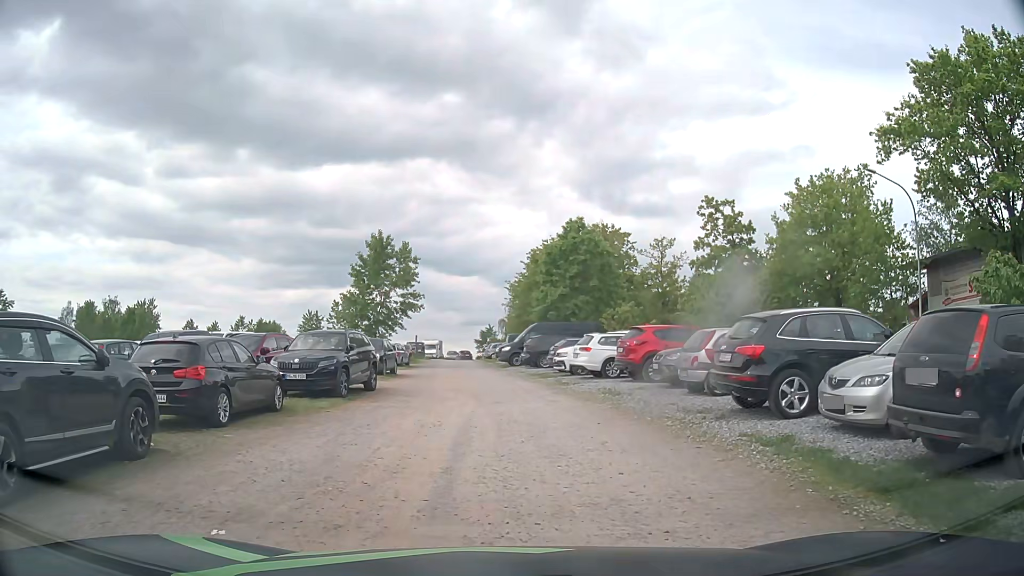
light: Day
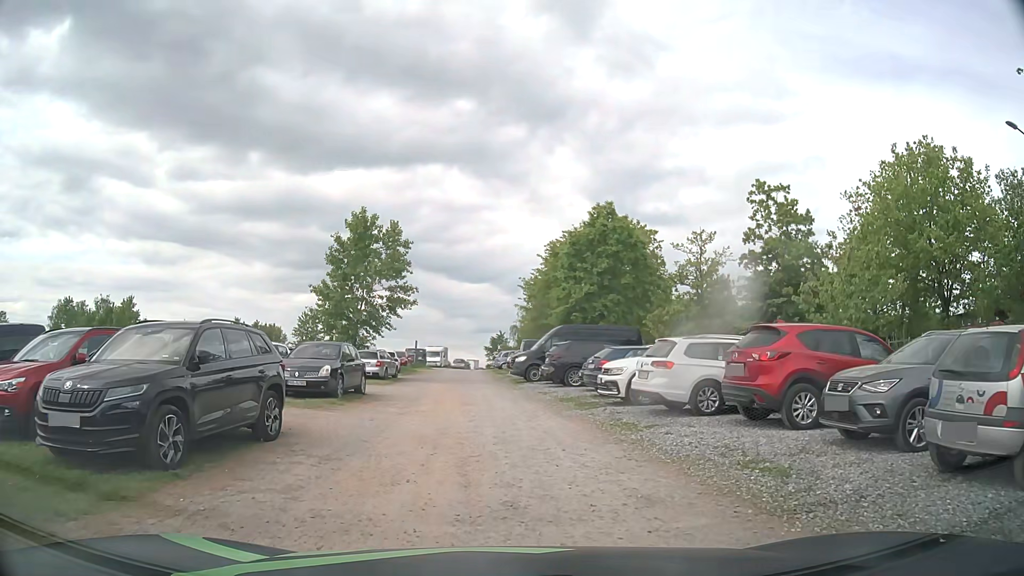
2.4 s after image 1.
(-0.1, +9.2) m; 0°
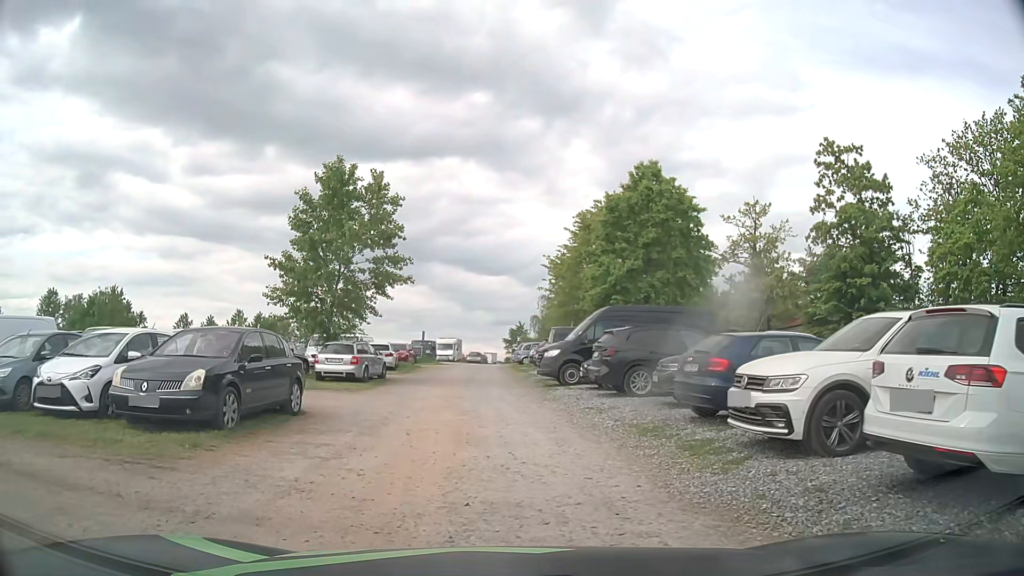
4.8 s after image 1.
(-0.2, +8.5) m; -3°
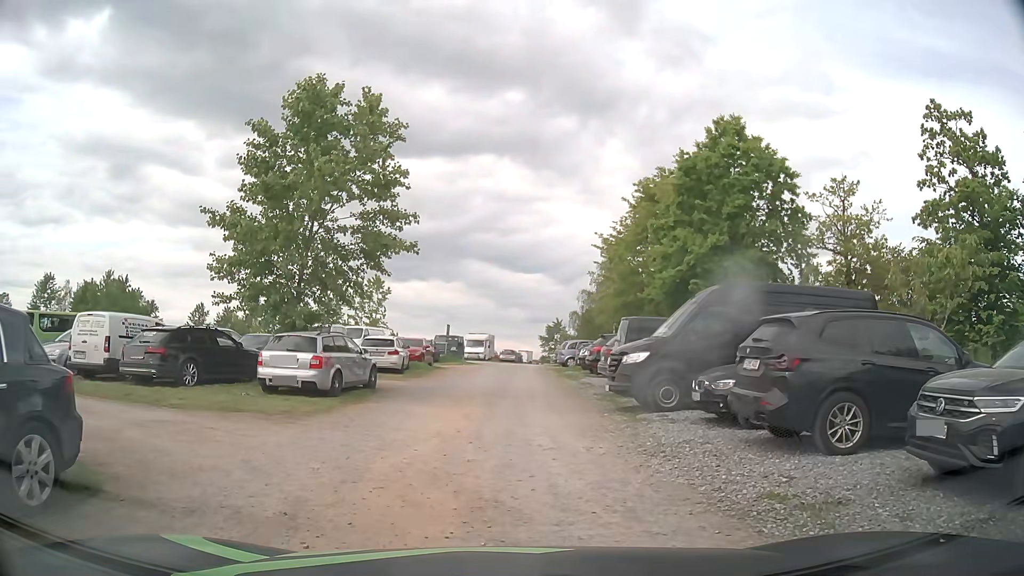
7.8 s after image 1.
(-0.1, +8.3) m; -2°
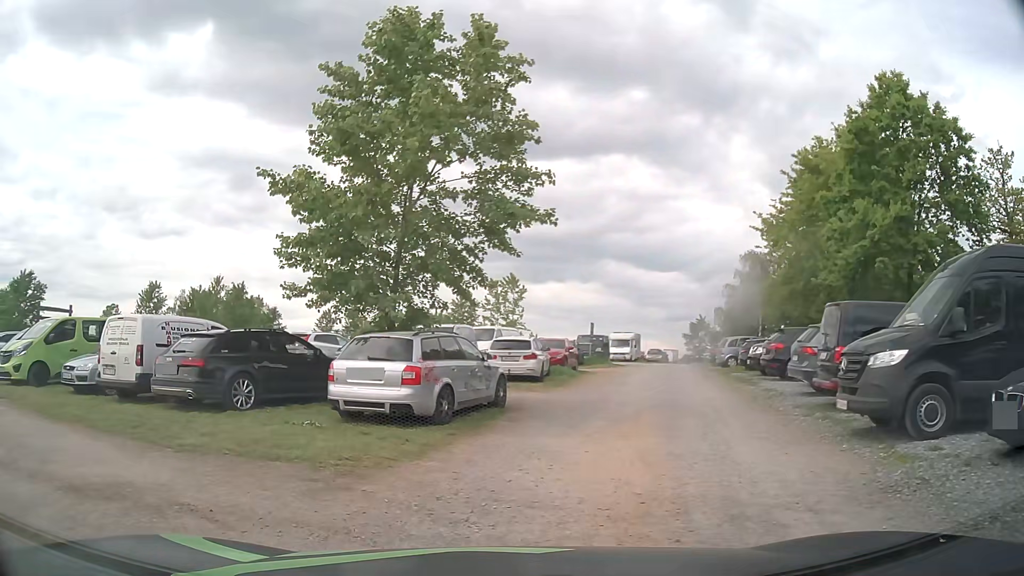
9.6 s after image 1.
(-0.2, +4.6) m; -10°
